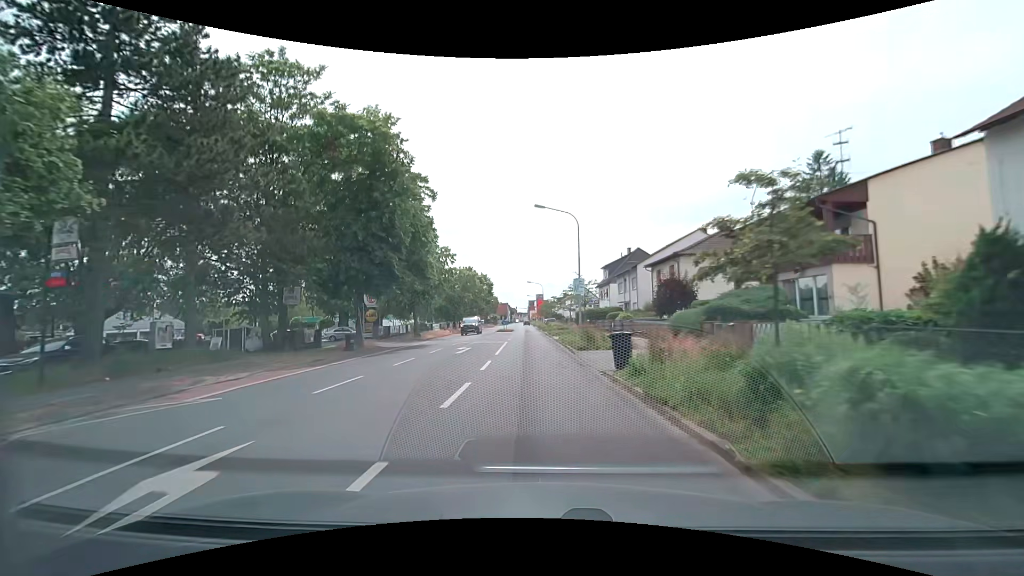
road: tertiary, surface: asphalt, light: Day
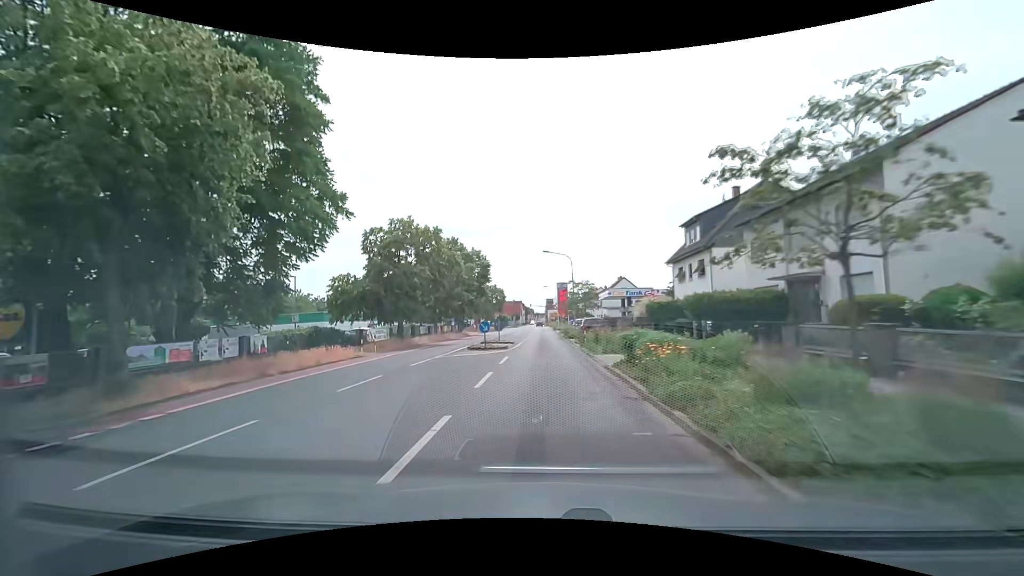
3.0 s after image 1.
(-1.0, +35.7) m; -2°
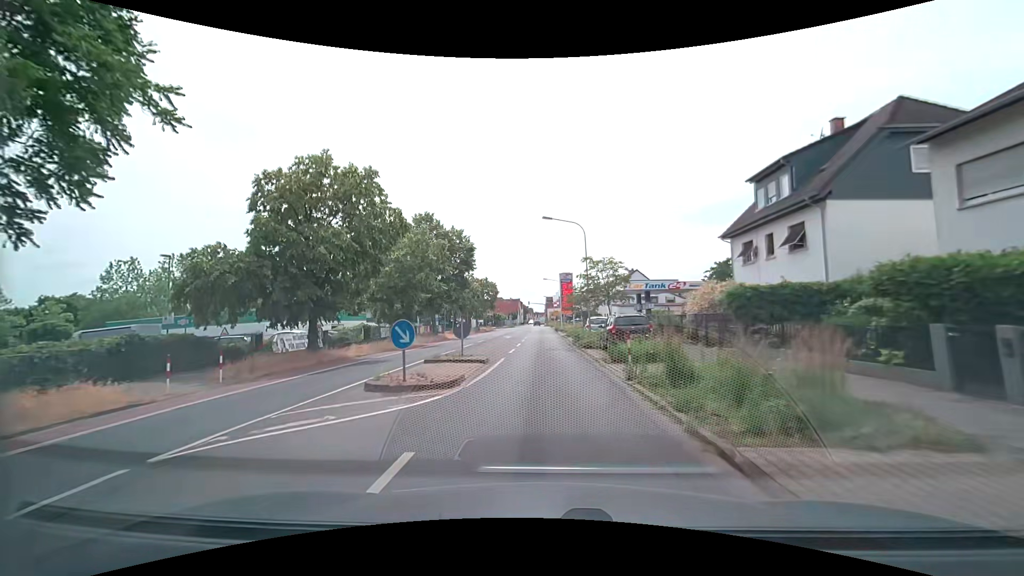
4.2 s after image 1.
(-0.1, +14.1) m; 0°
